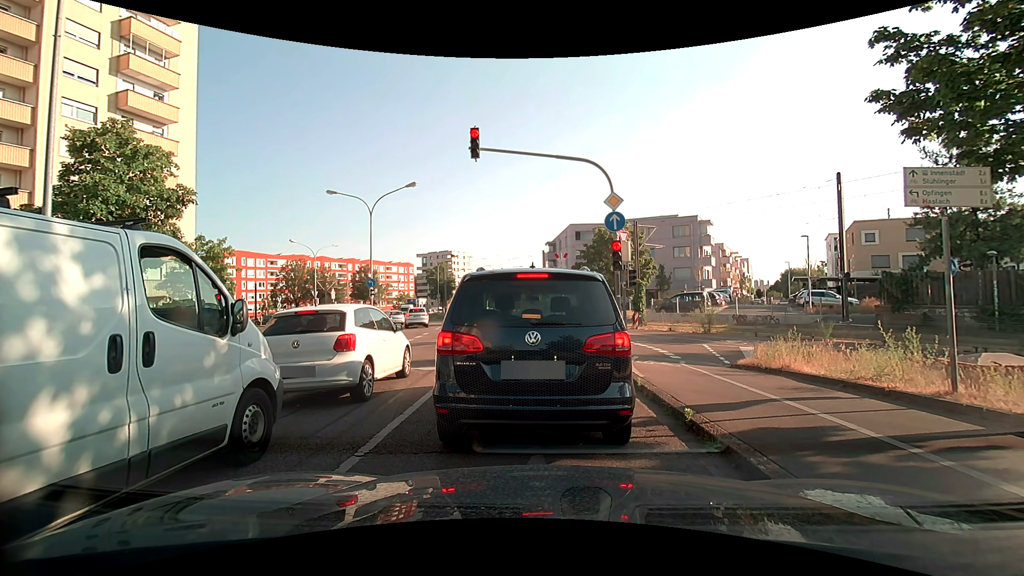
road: secondary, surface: asphalt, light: Day
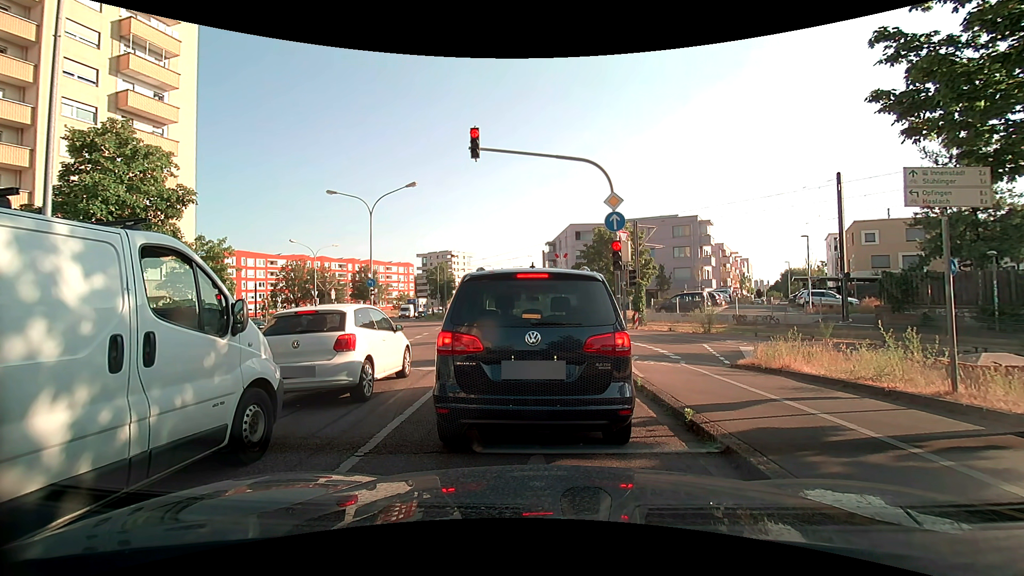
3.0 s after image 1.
(0.0, 0.0) m; 0°
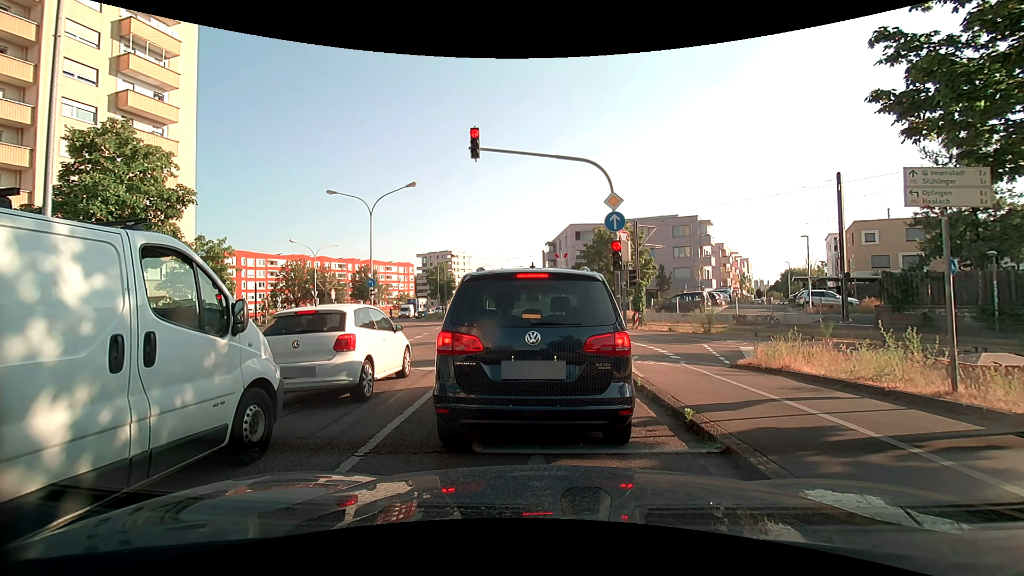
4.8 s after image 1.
(0.0, 0.0) m; 0°
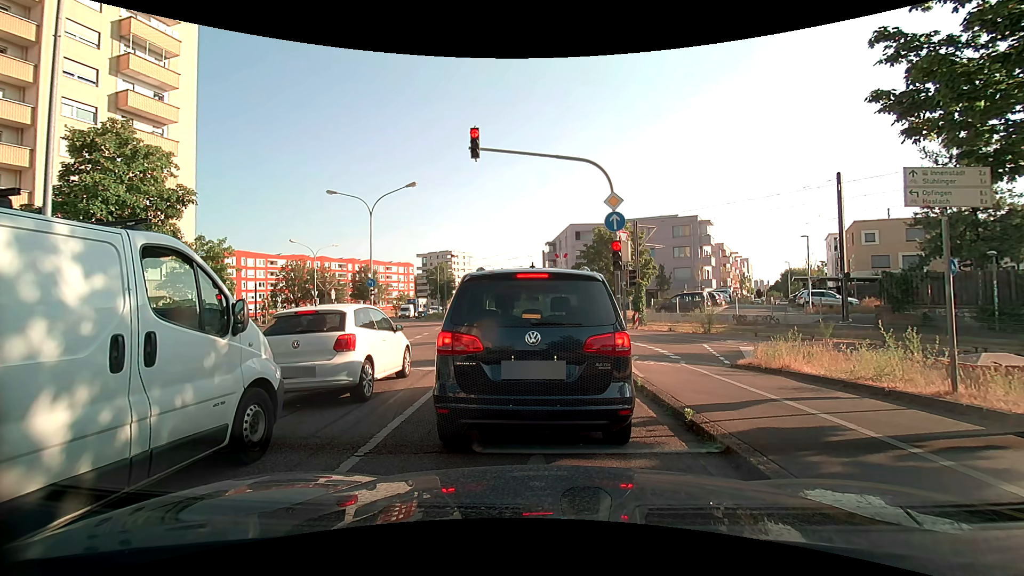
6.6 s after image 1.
(0.0, 0.0) m; 0°
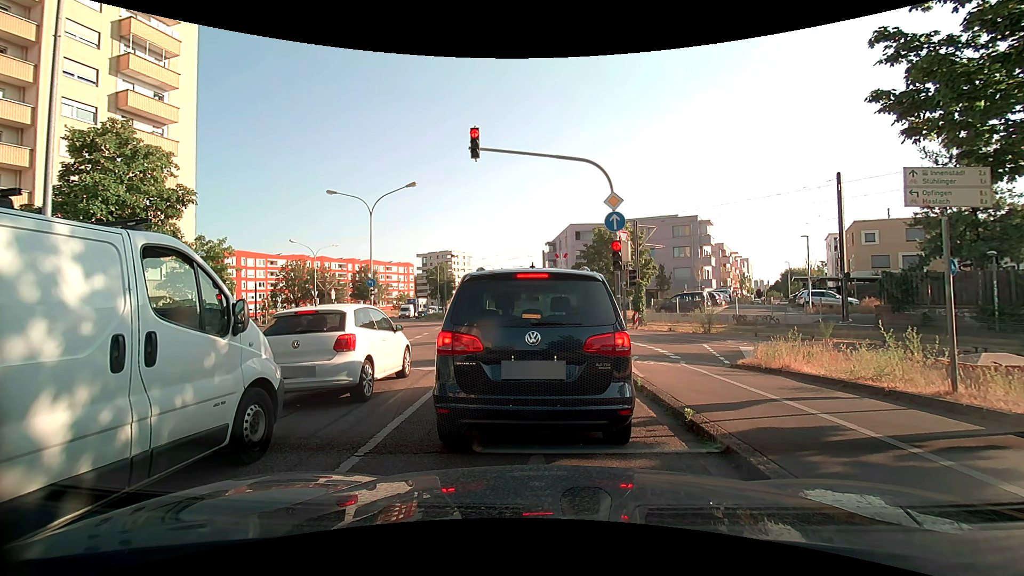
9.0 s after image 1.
(0.0, 0.0) m; 0°
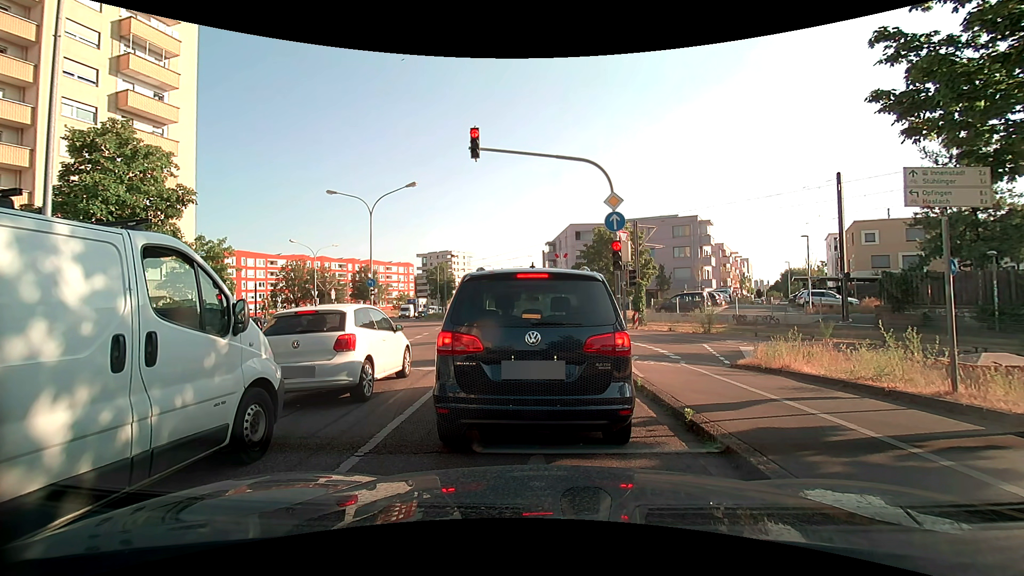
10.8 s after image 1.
(0.0, 0.0) m; 0°
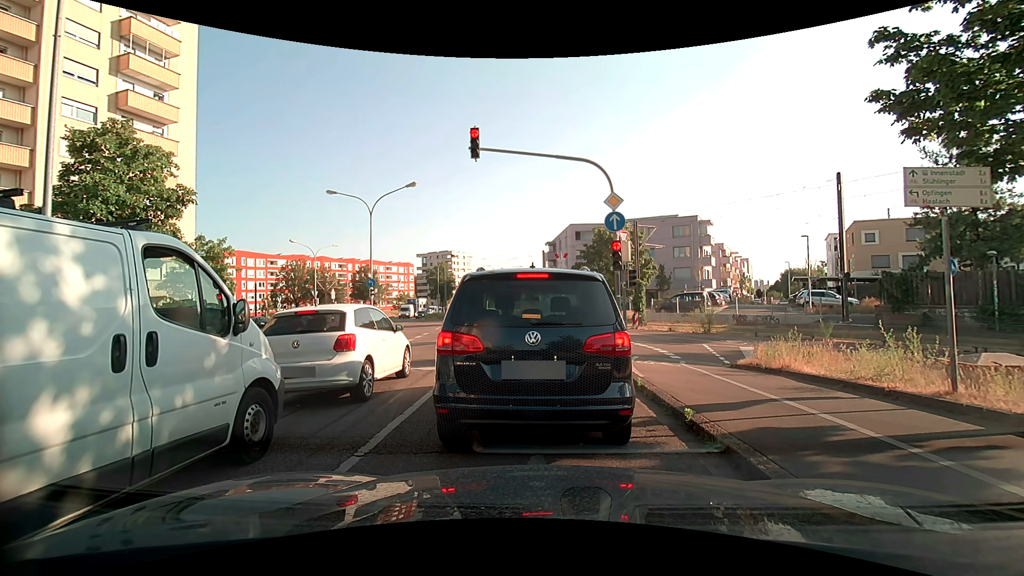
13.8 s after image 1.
(0.0, 0.0) m; 0°
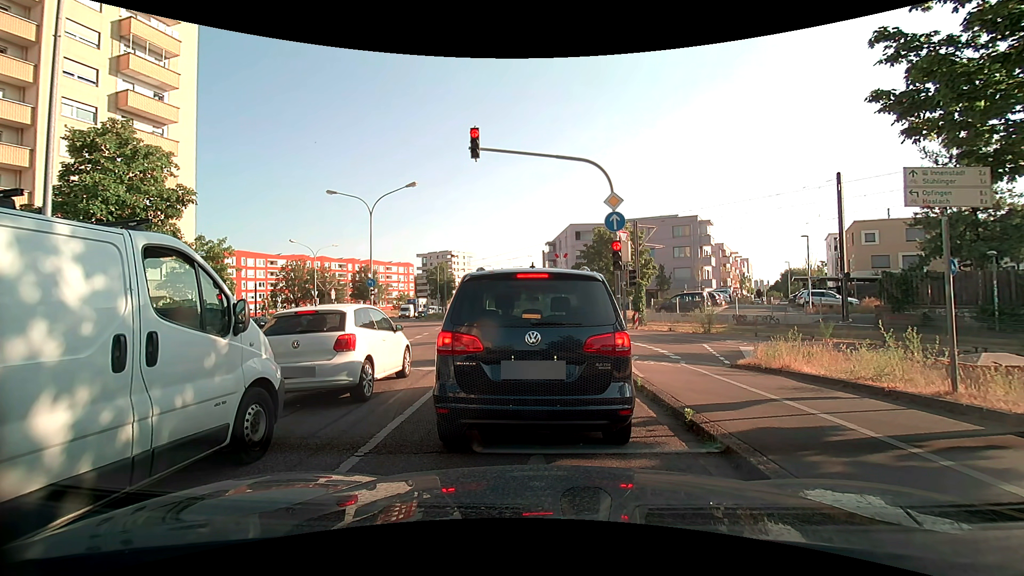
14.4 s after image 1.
(0.0, 0.0) m; 0°
(-1, +10) (-1, +20) (-3, +30) (-4, +40) (-6, +50) (-8, +59) (-10, +69) (-12, +79) (-13, +89) (-15, +99) m
